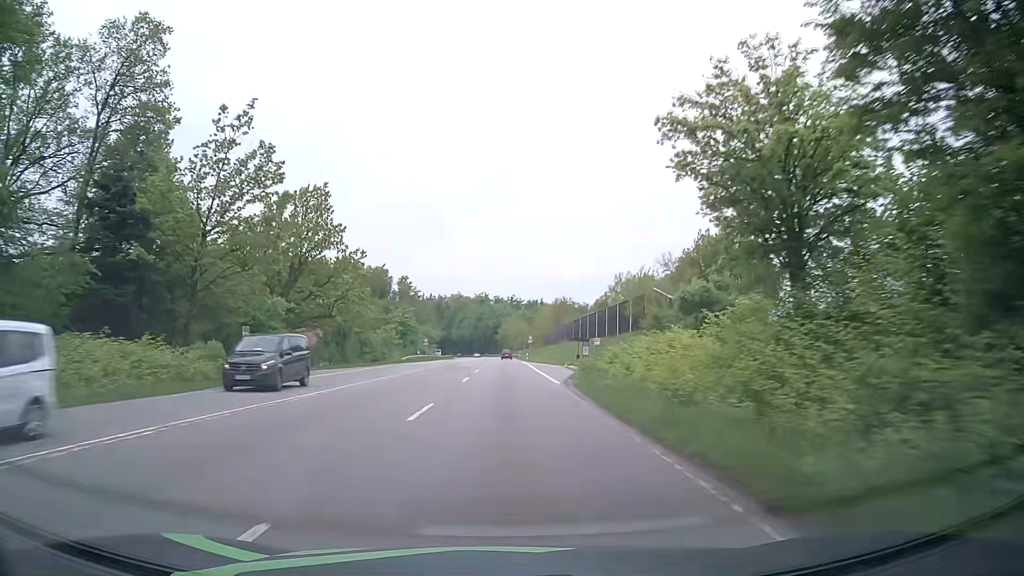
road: secondary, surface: asphalt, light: Day
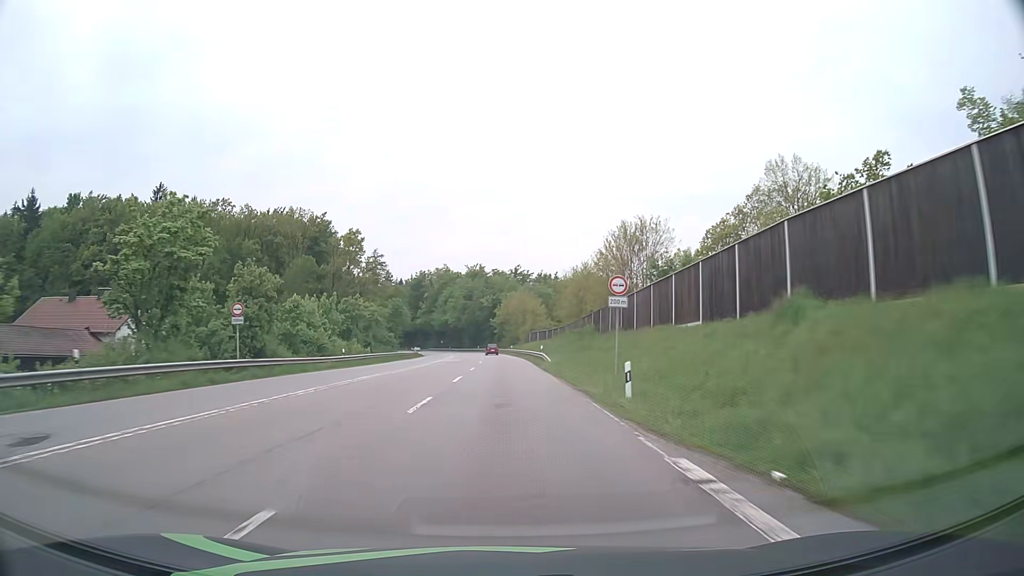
(+0.1, +73.7) m; 0°
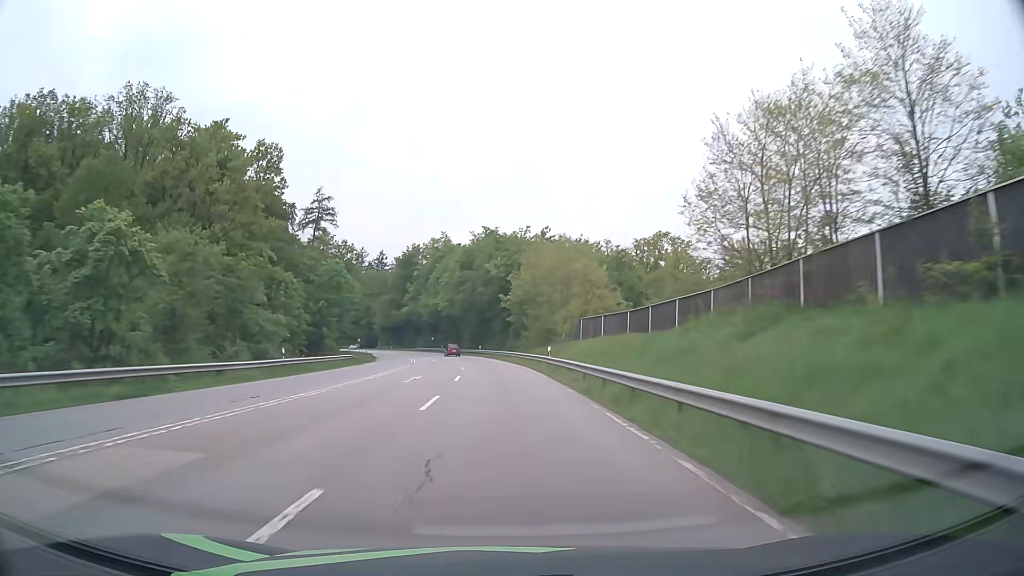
(-0.3, +61.5) m; -1°
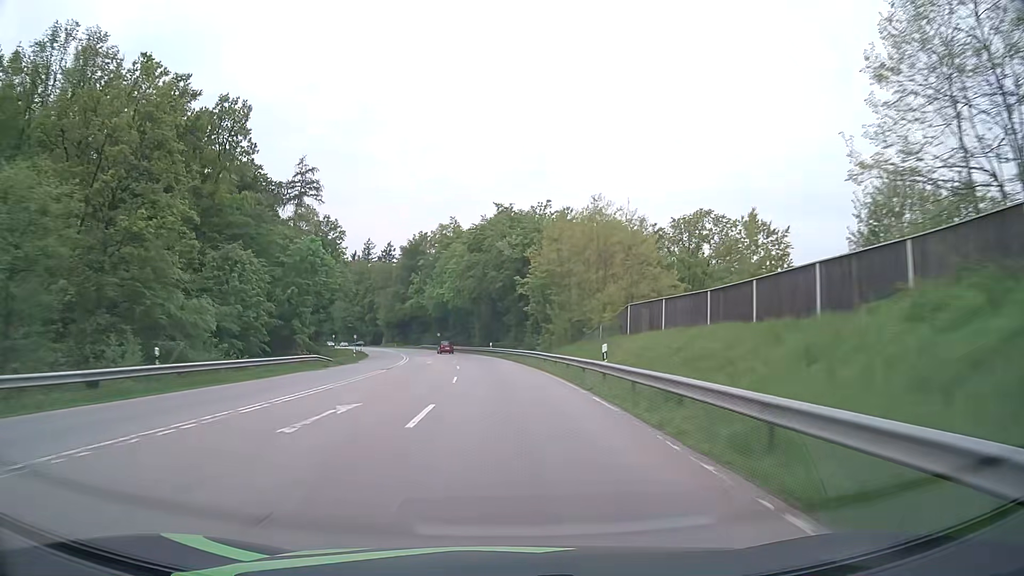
(-0.2, +15.5) m; -1°
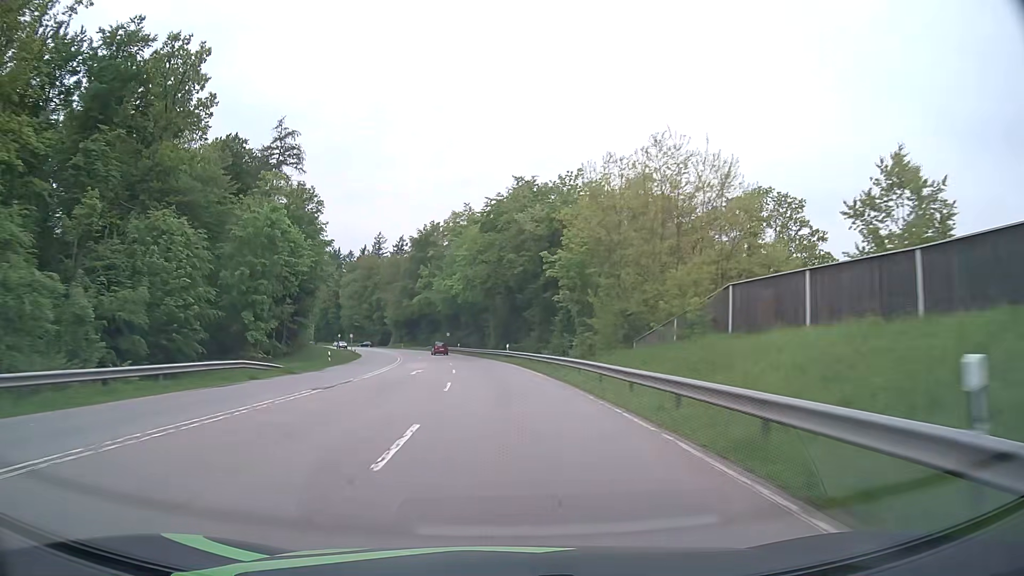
(-0.2, +15.6) m; -1°
